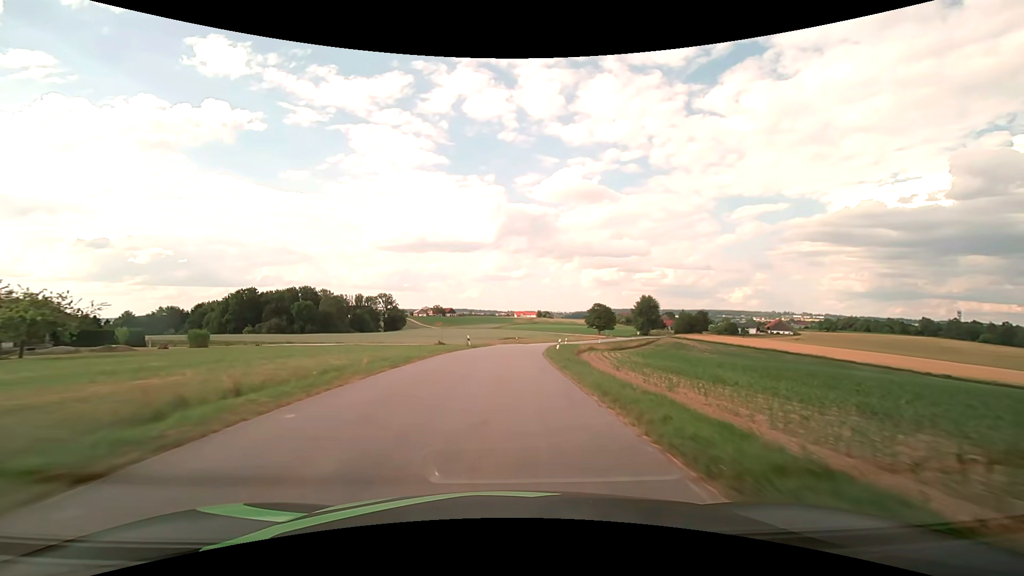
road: tertiary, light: Day
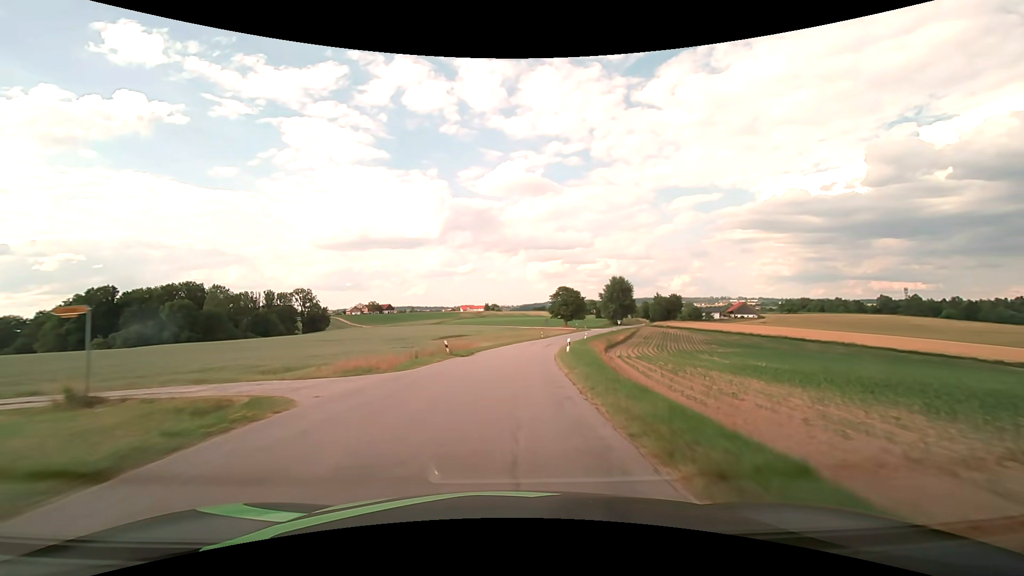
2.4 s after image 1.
(+1.9, +43.6) m; +6°
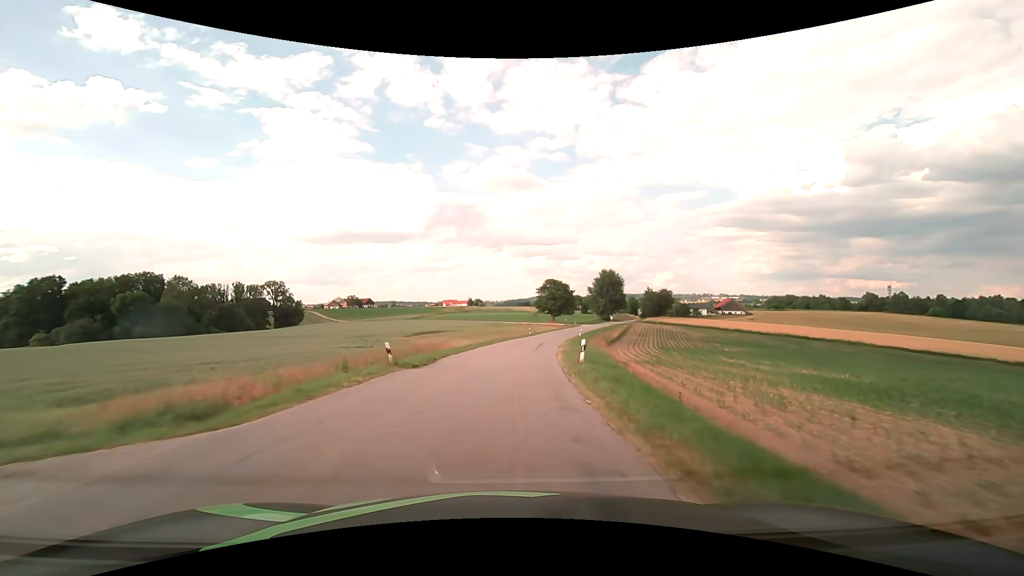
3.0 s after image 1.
(+0.2, +10.9) m; +2°
